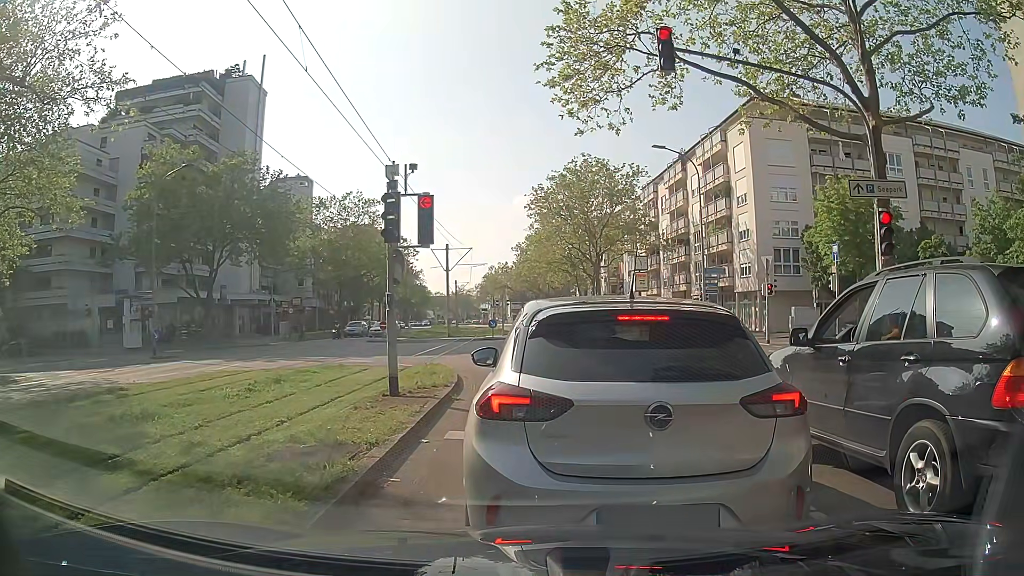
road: tertiary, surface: asphalt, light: Day
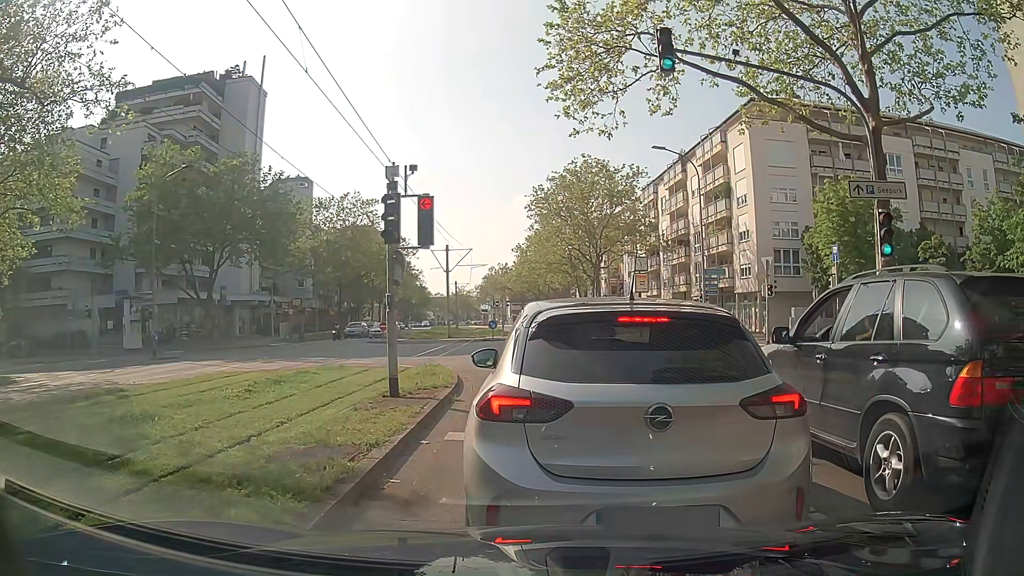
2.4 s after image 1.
(0.0, +0.1) m; 0°
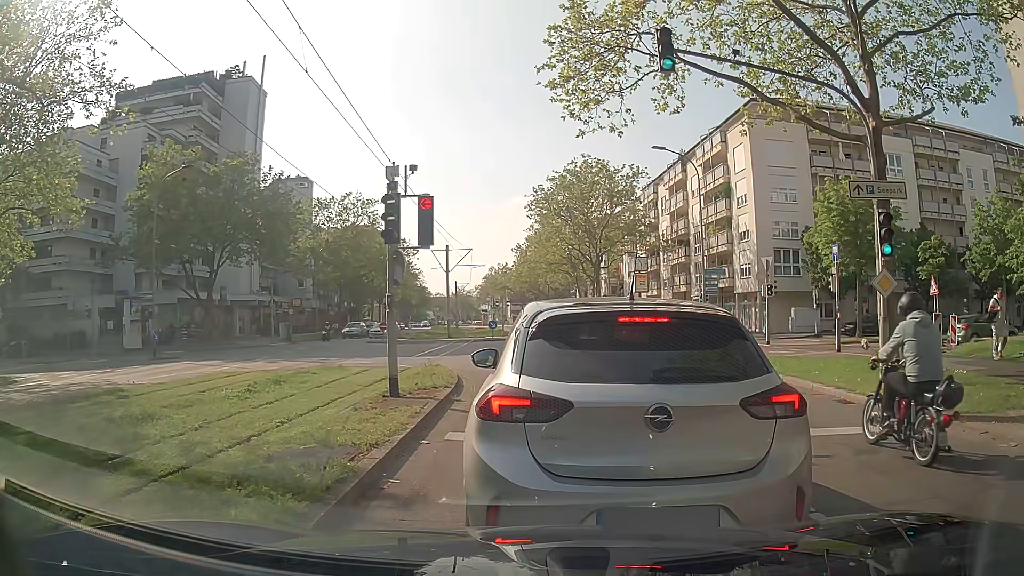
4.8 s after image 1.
(0.0, 0.0) m; 0°
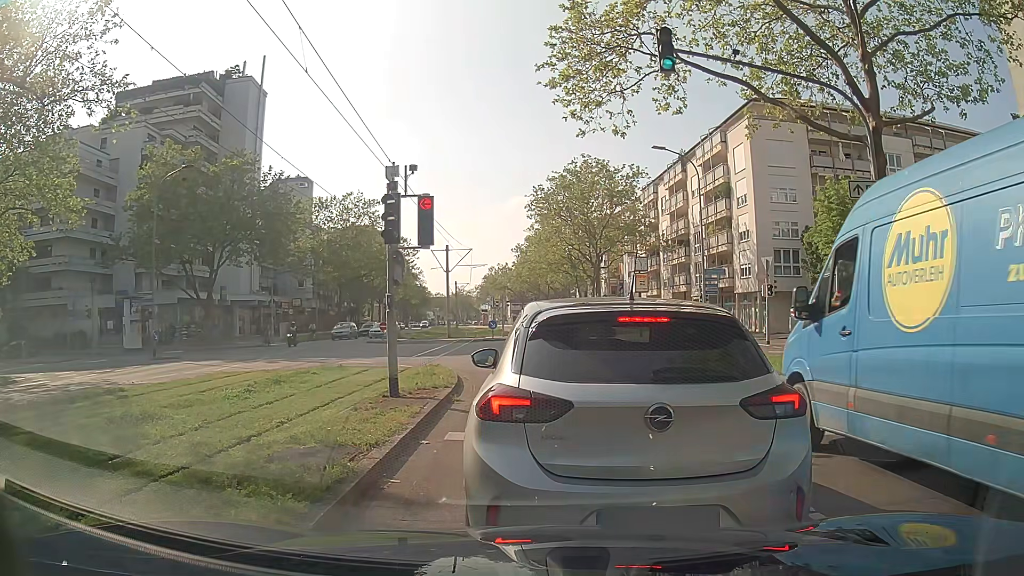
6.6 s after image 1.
(0.0, 0.0) m; 0°
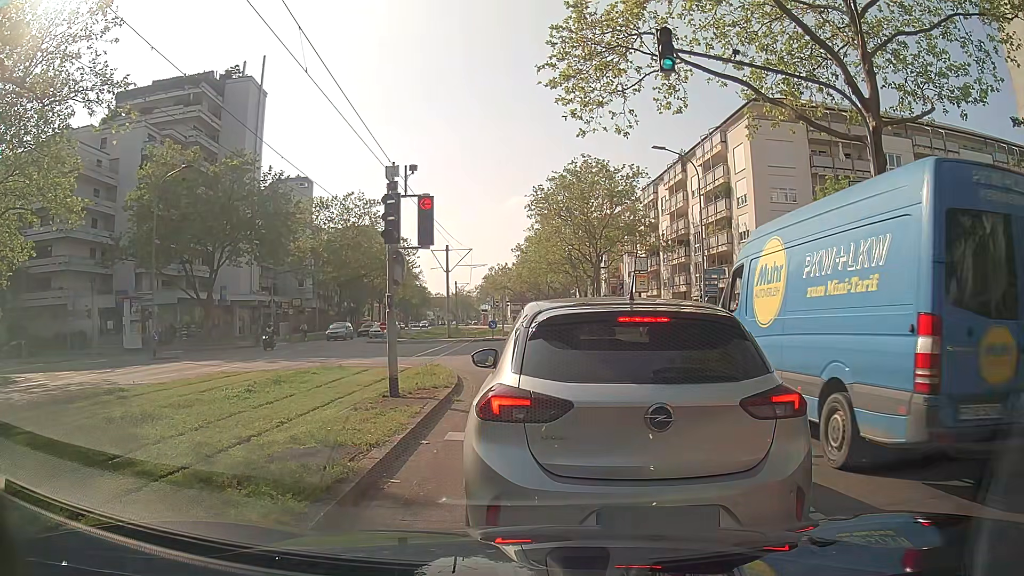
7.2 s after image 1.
(0.0, 0.0) m; 0°
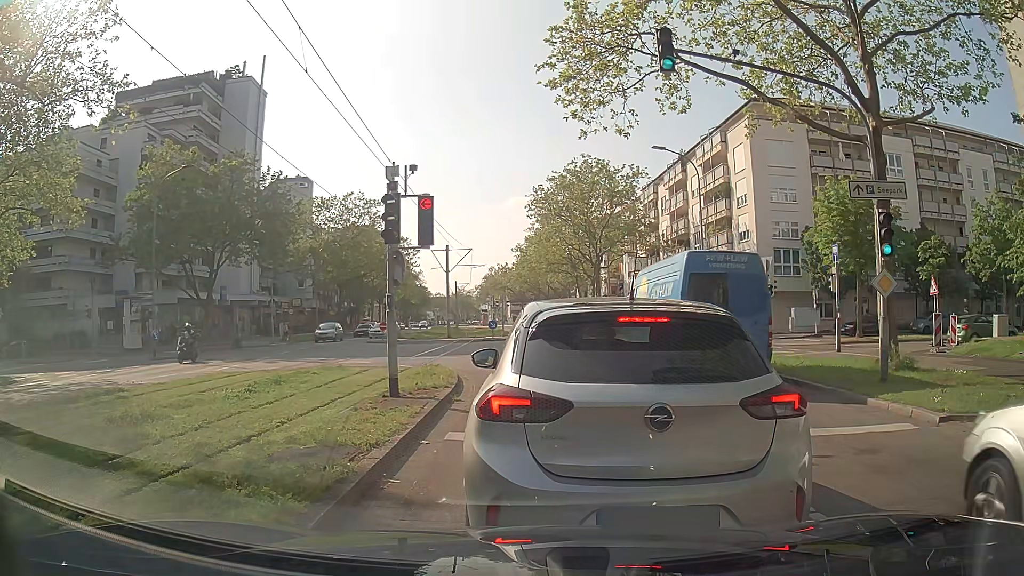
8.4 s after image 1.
(0.0, 0.0) m; 0°
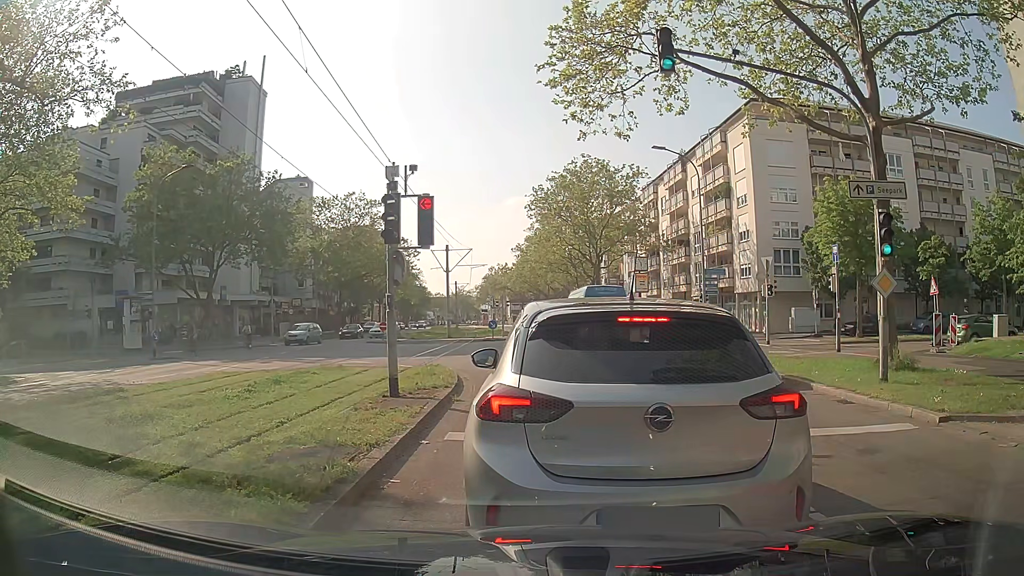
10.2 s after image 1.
(0.0, 0.0) m; 0°
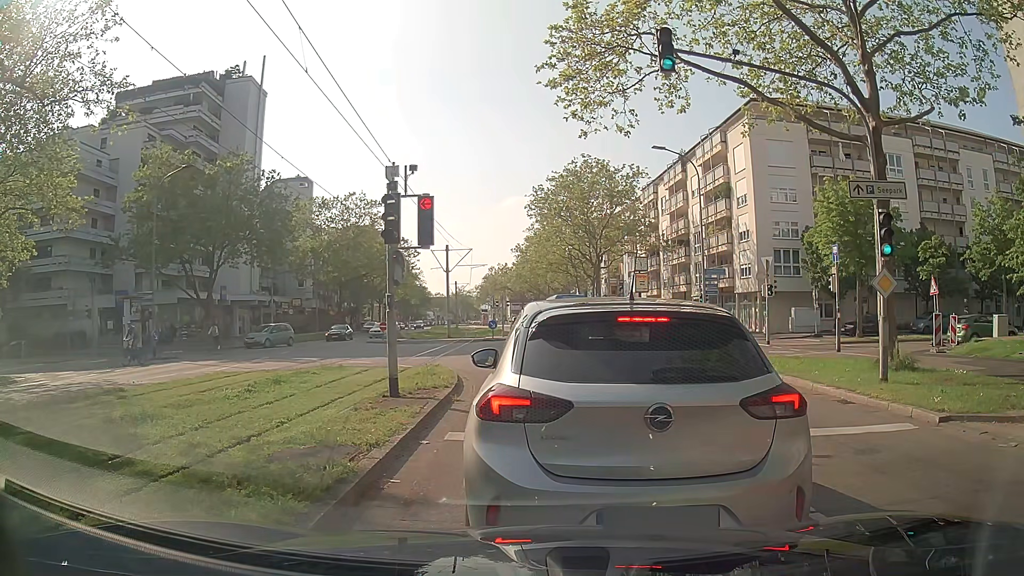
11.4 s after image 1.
(0.0, 0.0) m; 0°
